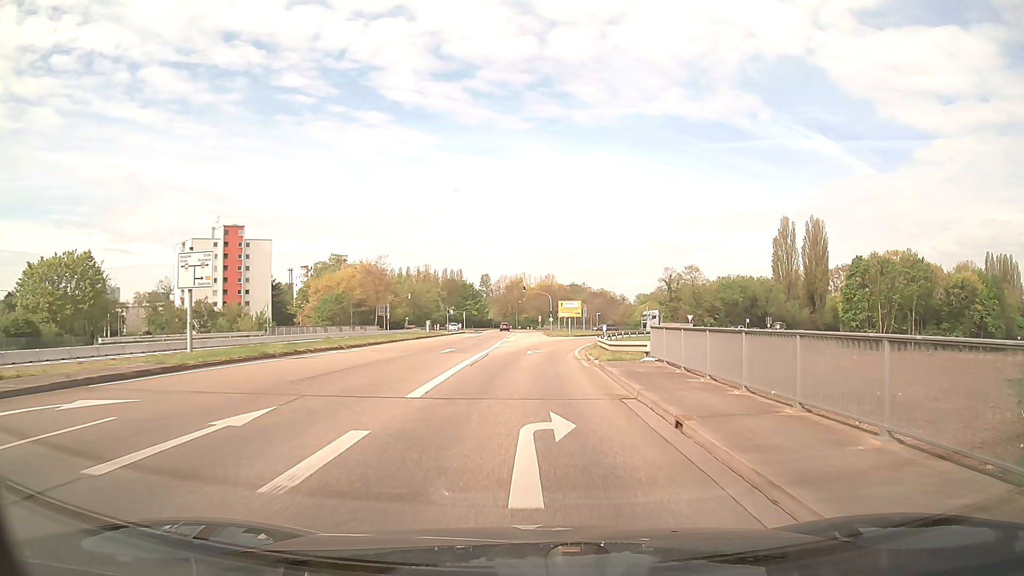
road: secondary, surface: asphalt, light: Day
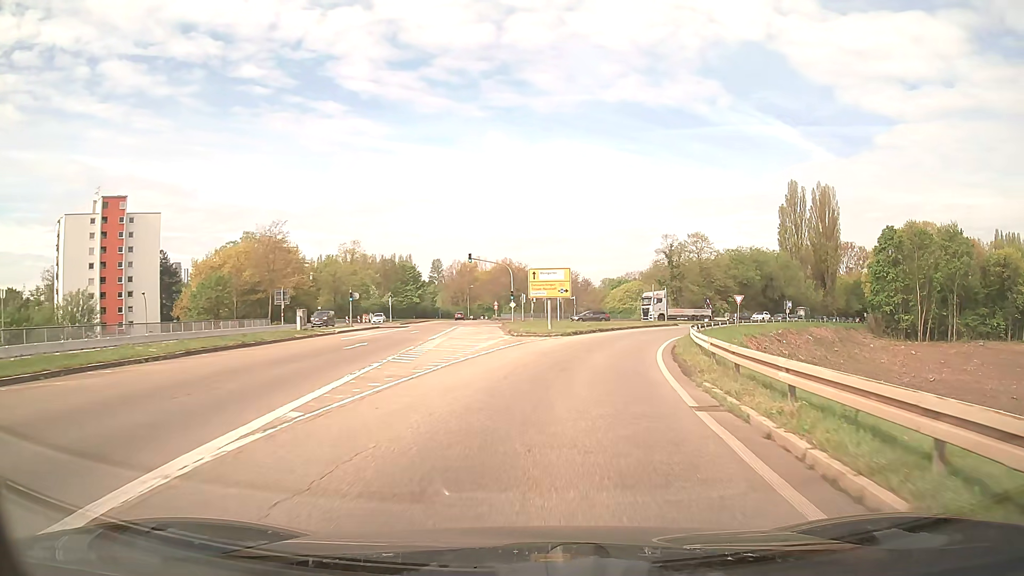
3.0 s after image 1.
(+0.7, +35.1) m; +4°
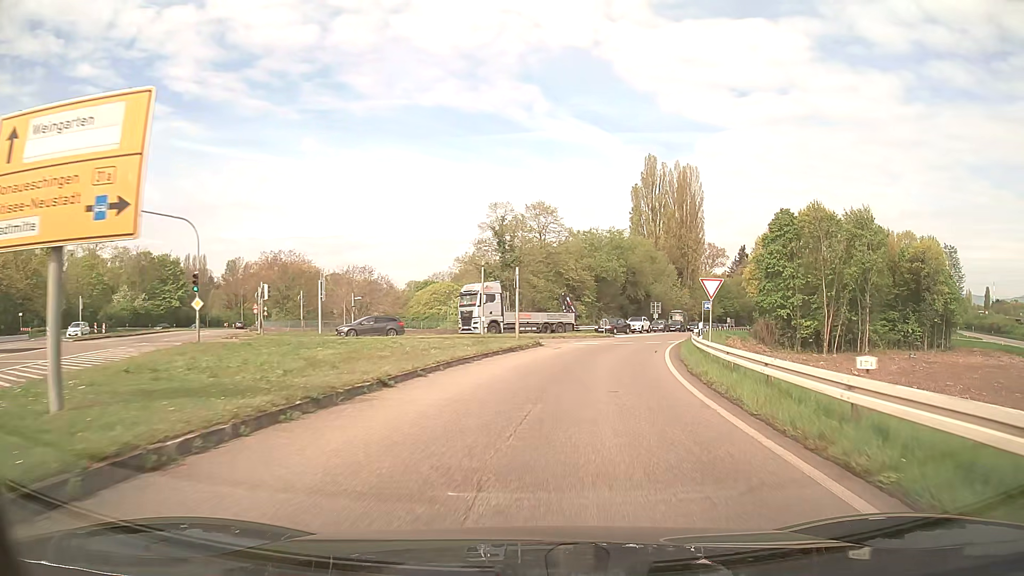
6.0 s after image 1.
(+4.2, +33.3) m; +16°
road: trunk_link
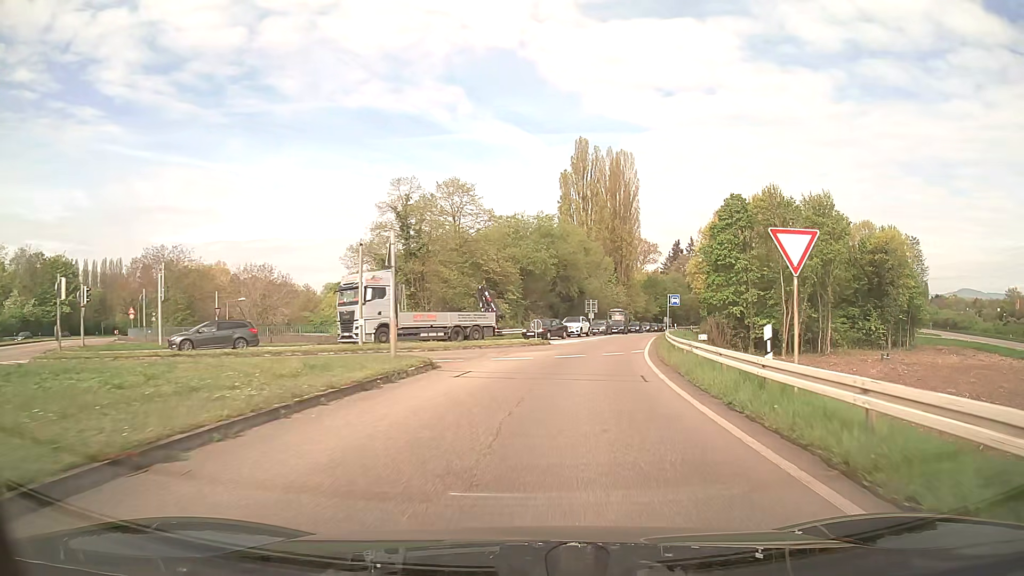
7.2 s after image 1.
(+0.8, +13.1) m; +7°
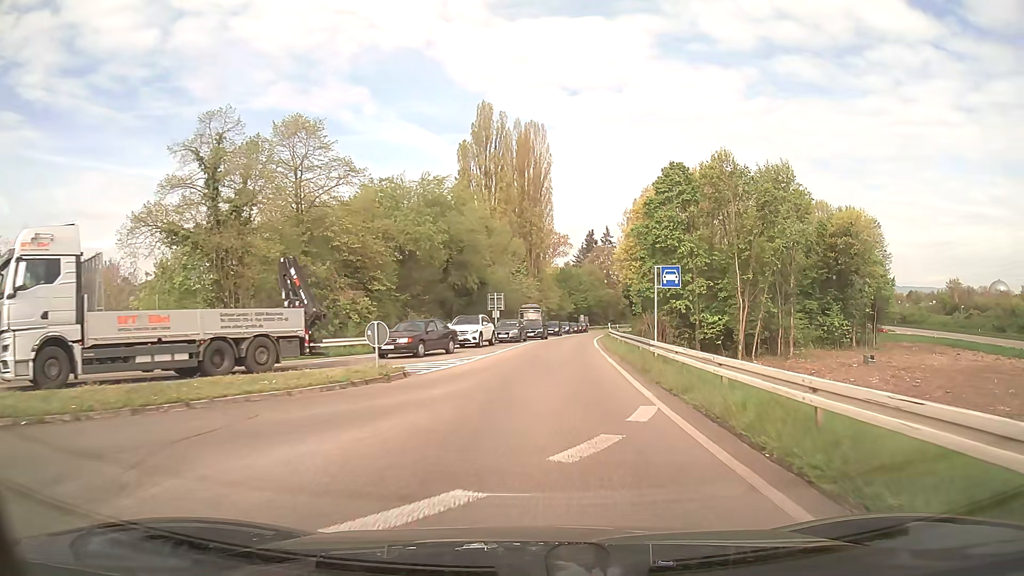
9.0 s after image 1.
(+1.5, +19.8) m; +8°
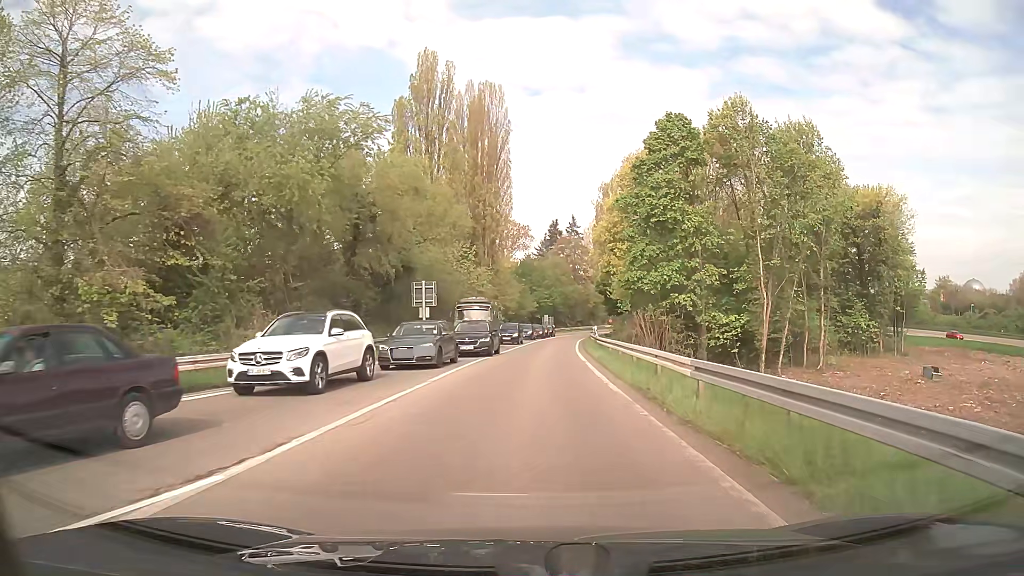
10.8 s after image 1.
(+0.8, +20.3) m; +3°
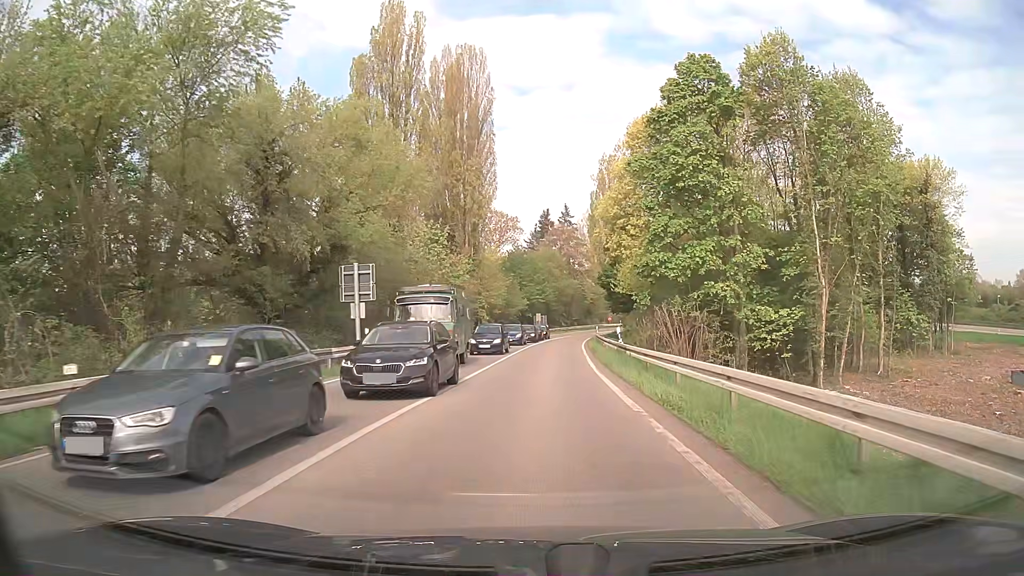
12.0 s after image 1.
(+0.1, +13.8) m; 0°
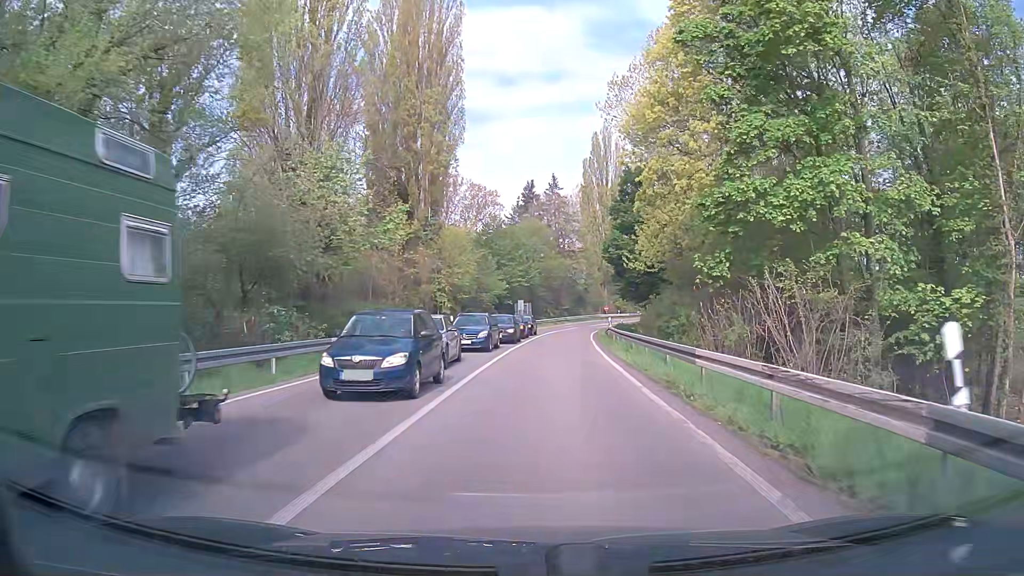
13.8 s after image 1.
(+0.4, +21.2) m; +2°
(0, +10) (+1, +20) (+1, +30) (+2, +40) (+3, +50) (+4, +60) (+6, +70) (+9, +79) (+14, +88) (+21, +94) m
